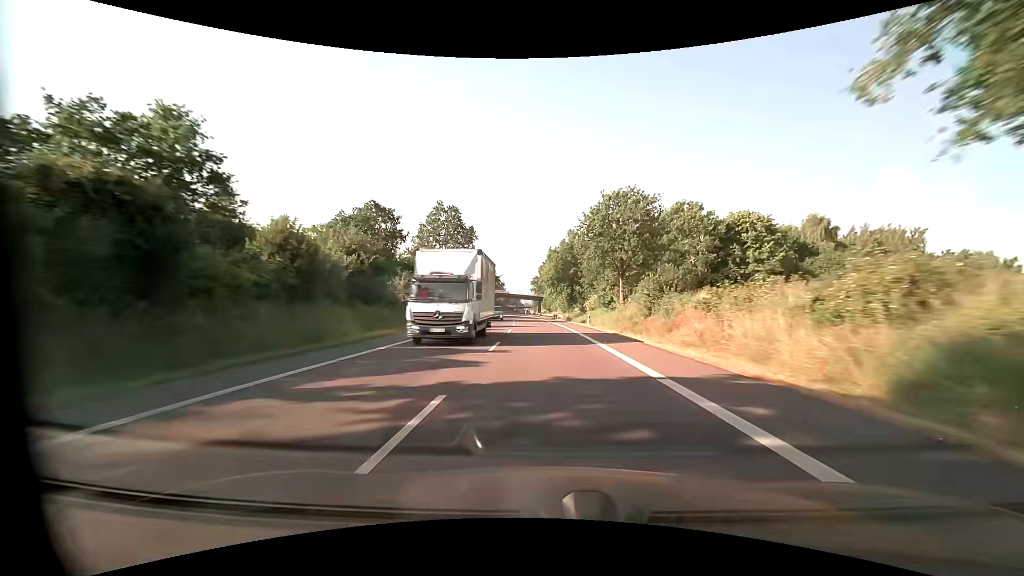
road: primary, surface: asphalt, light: Day
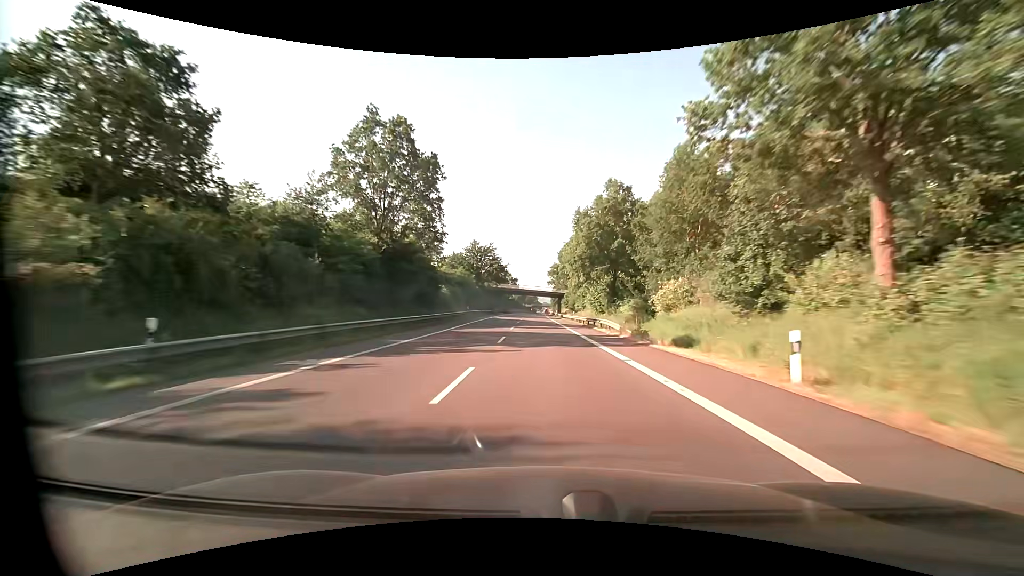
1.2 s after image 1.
(-0.6, +32.6) m; -2°
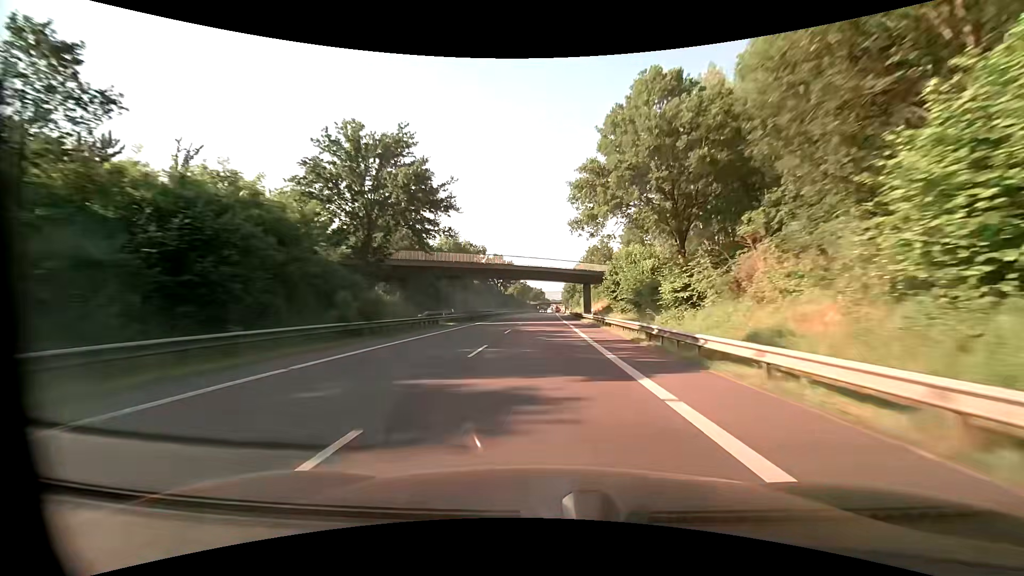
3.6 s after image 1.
(-1.0, +65.4) m; -1°
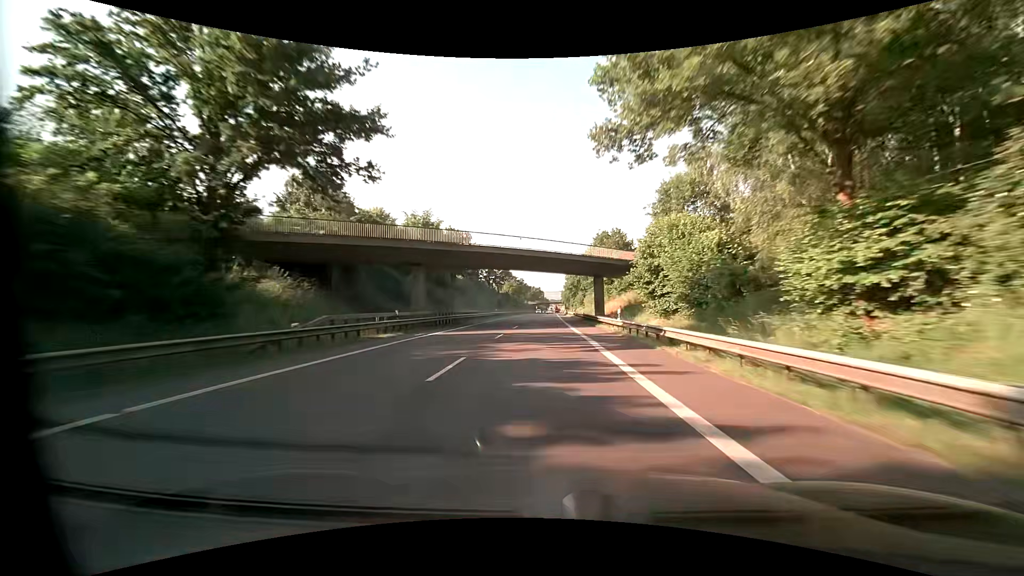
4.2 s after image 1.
(+0.1, +16.4) m; +1°
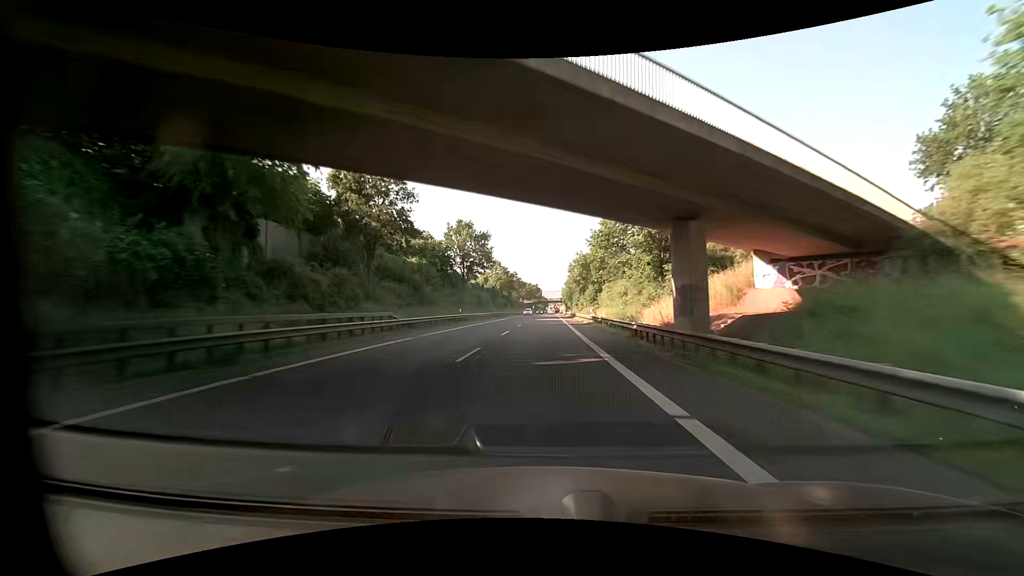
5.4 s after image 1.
(-0.1, +32.7) m; 0°
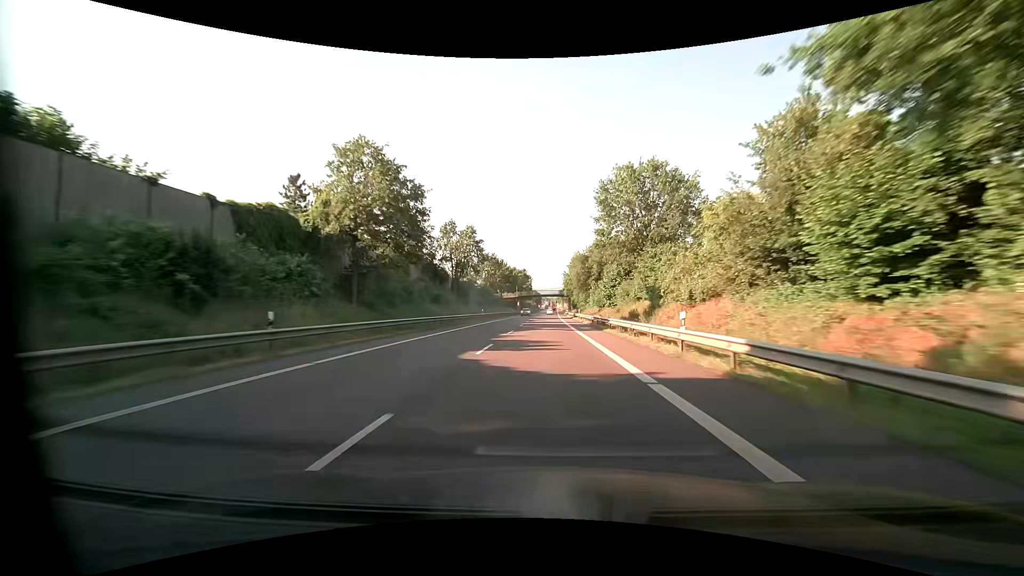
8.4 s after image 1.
(+0.4, +81.7) m; +1°
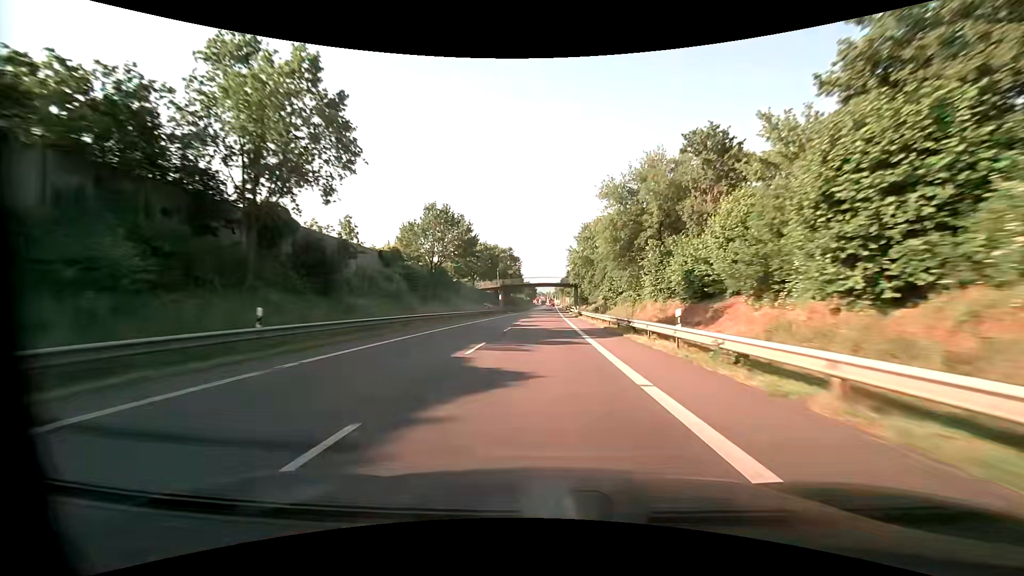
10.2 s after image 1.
(+0.2, +48.3) m; 0°
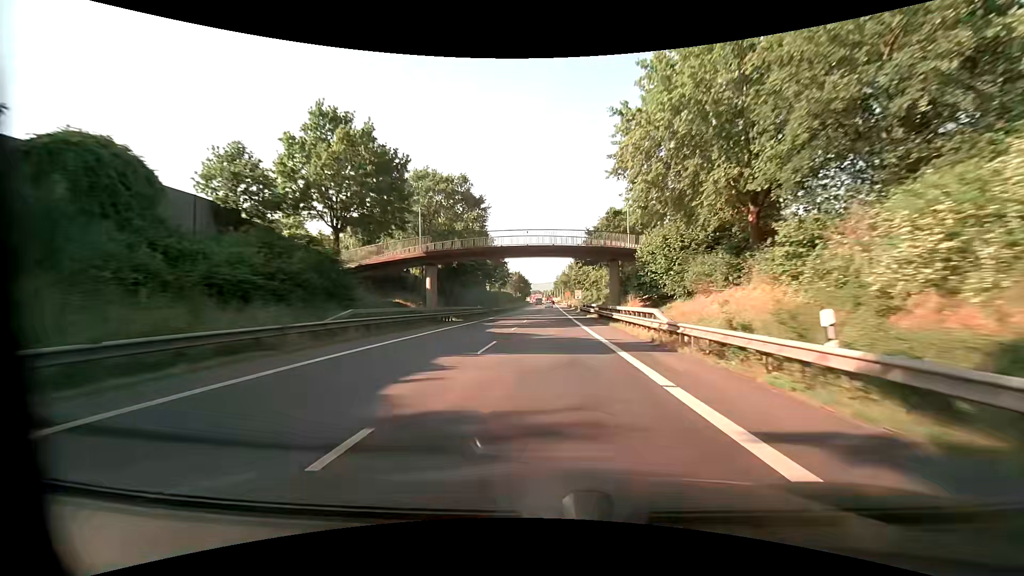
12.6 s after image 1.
(+0.1, +59.6) m; 0°
(0, +10) (0, +20) (0, +30) (0, +40) (0, +50) (0, +60) (0, +70) (+1, +80) (+1, +90) (+1, +100) m
